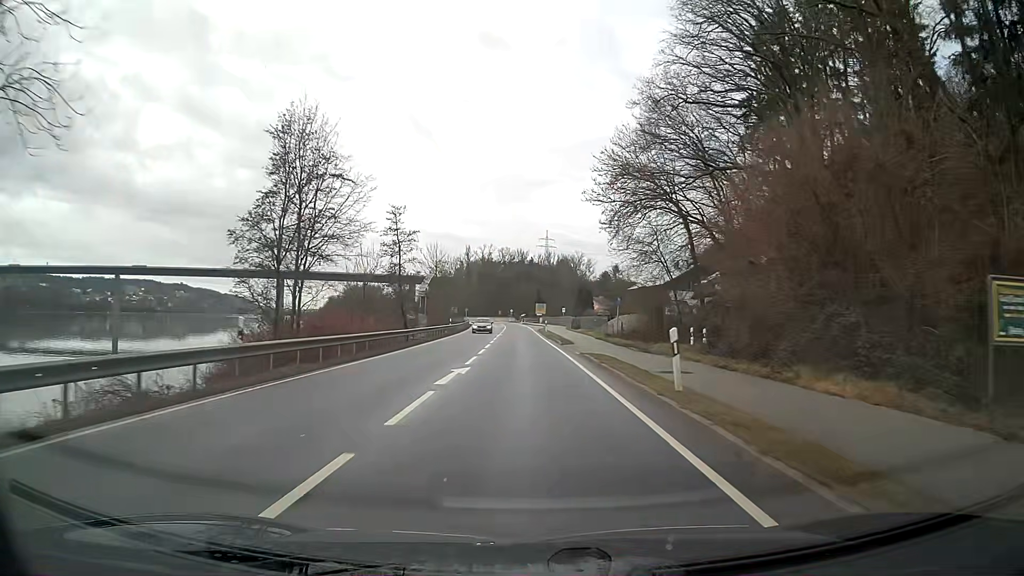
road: primary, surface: asphalt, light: Day
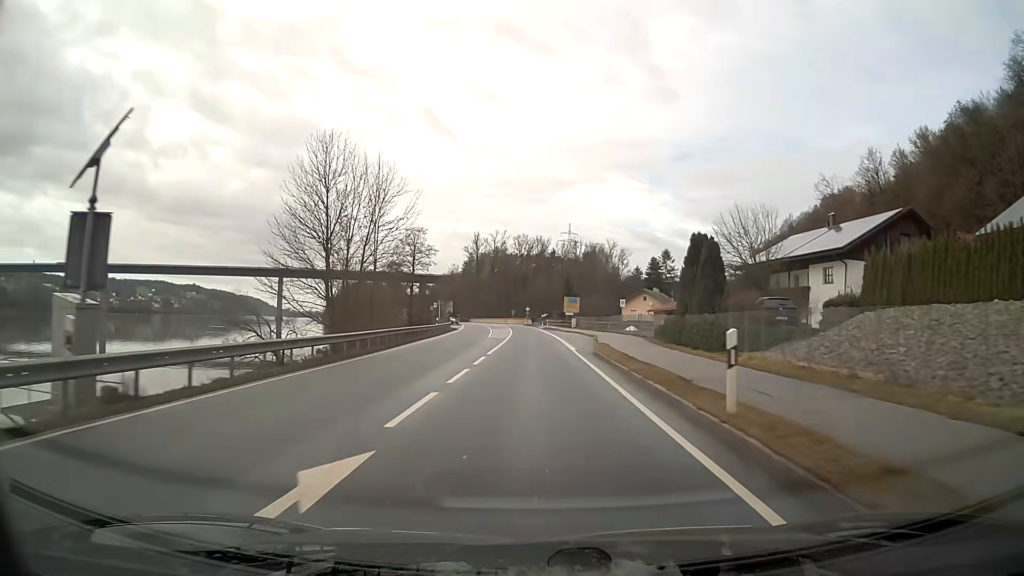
(-1.0, +54.3) m; -2°
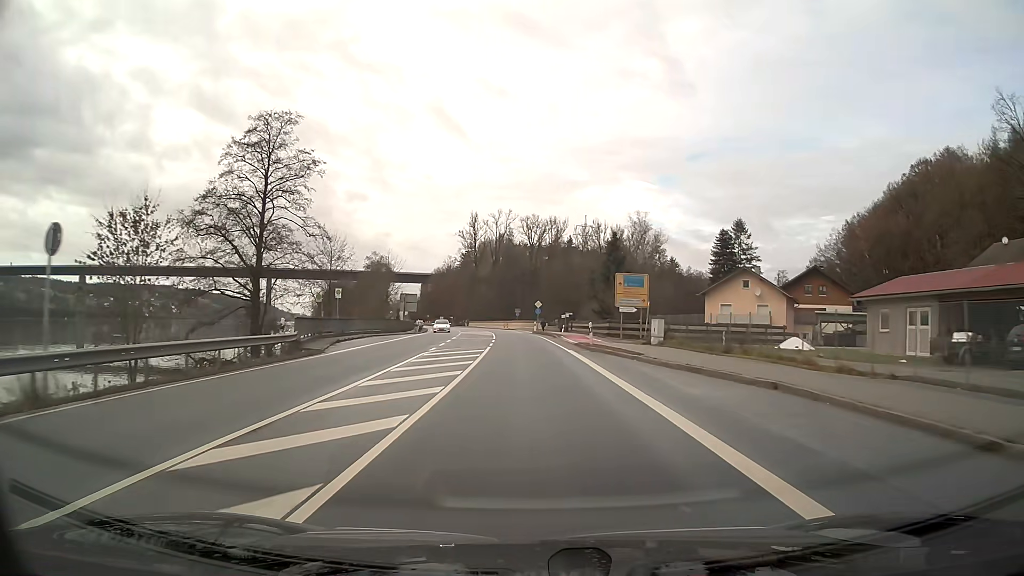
(-0.4, +53.8) m; -1°
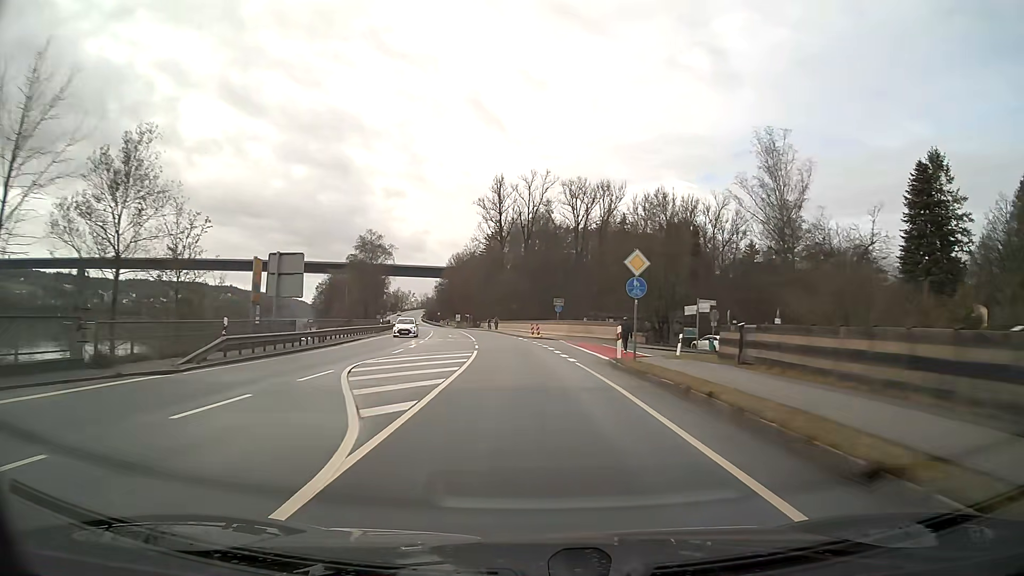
(-1.4, +53.1) m; -4°
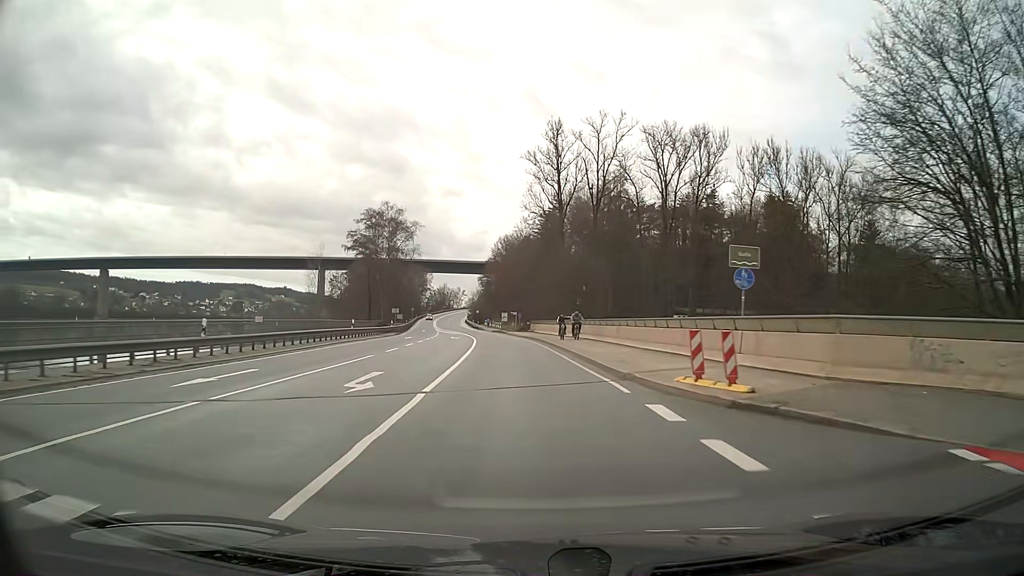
(-1.9, +42.5) m; -5°
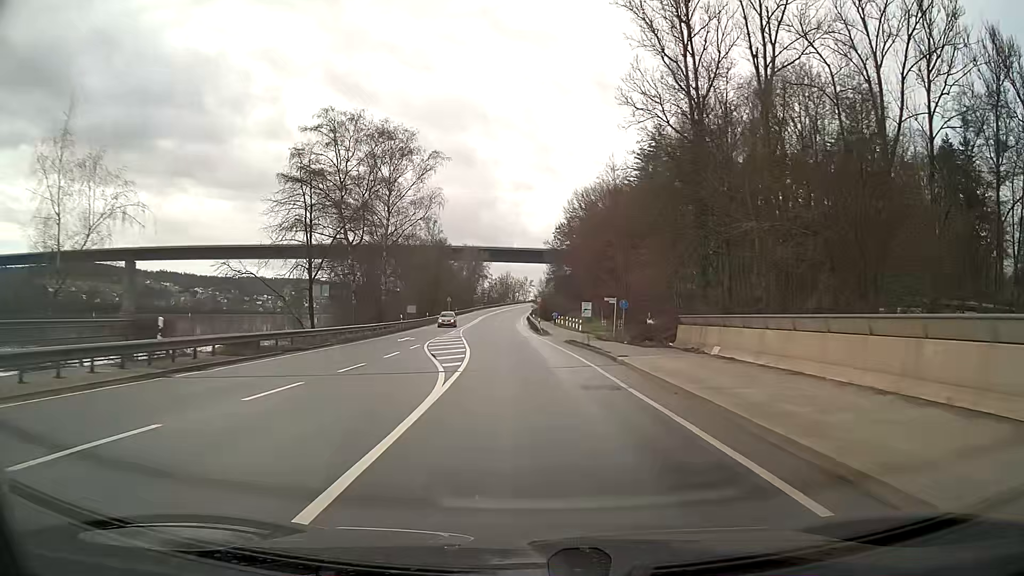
(-3.0, +53.3) m; -6°
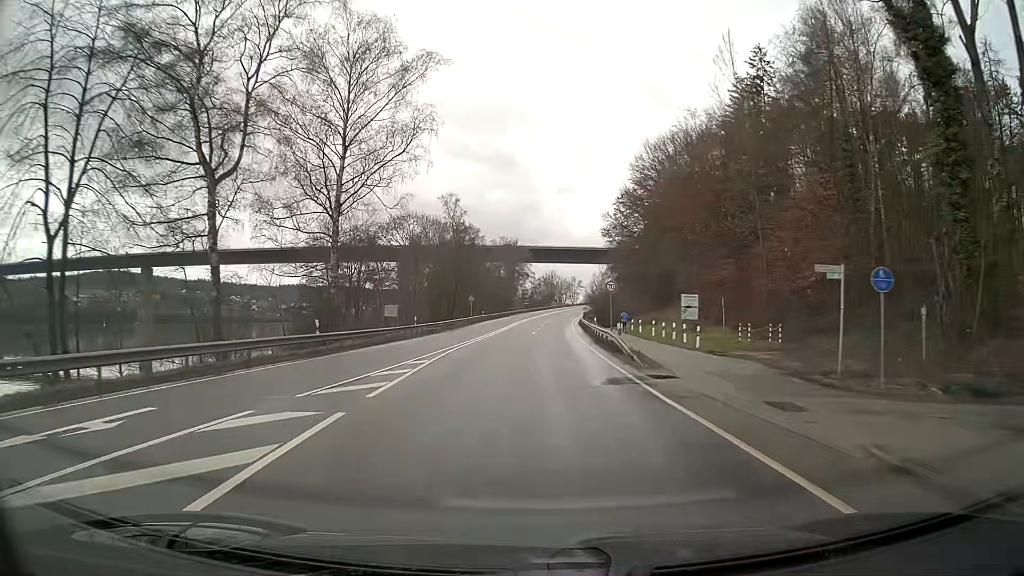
(-1.1, +32.4) m; -4°
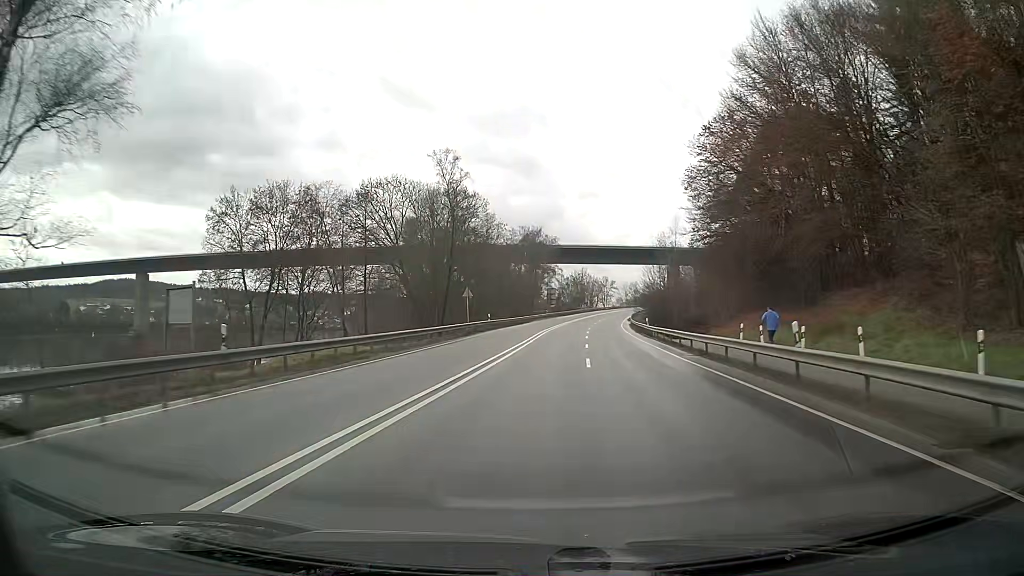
(-0.6, +32.8) m; -1°
